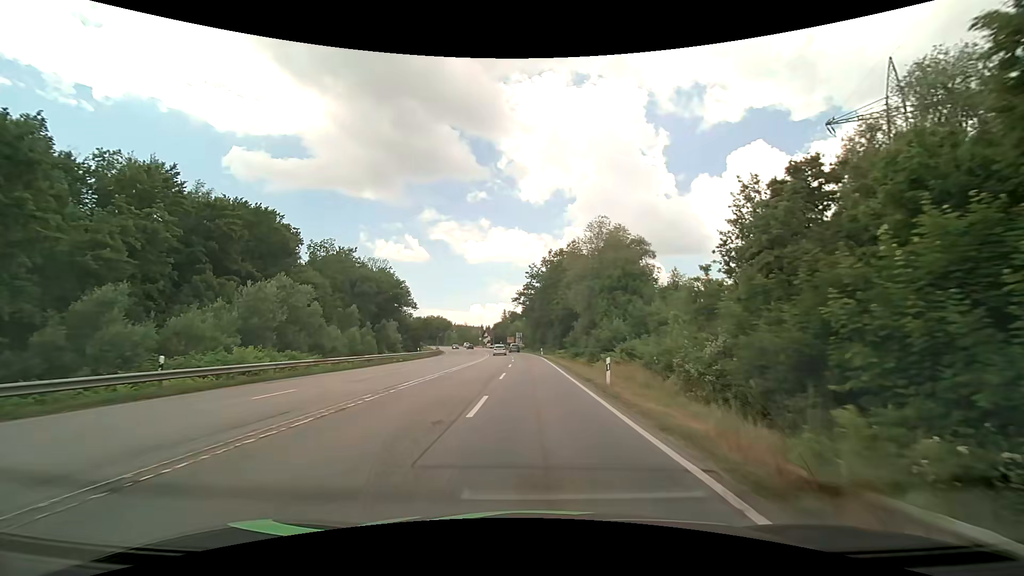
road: secondary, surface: asphalt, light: Day
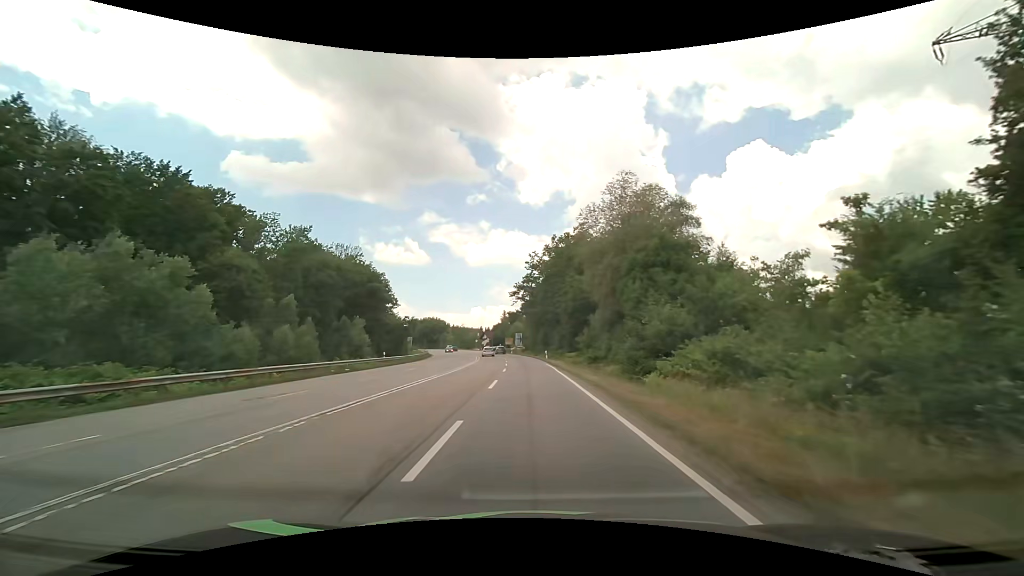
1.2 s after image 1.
(0.0, +15.7) m; 0°
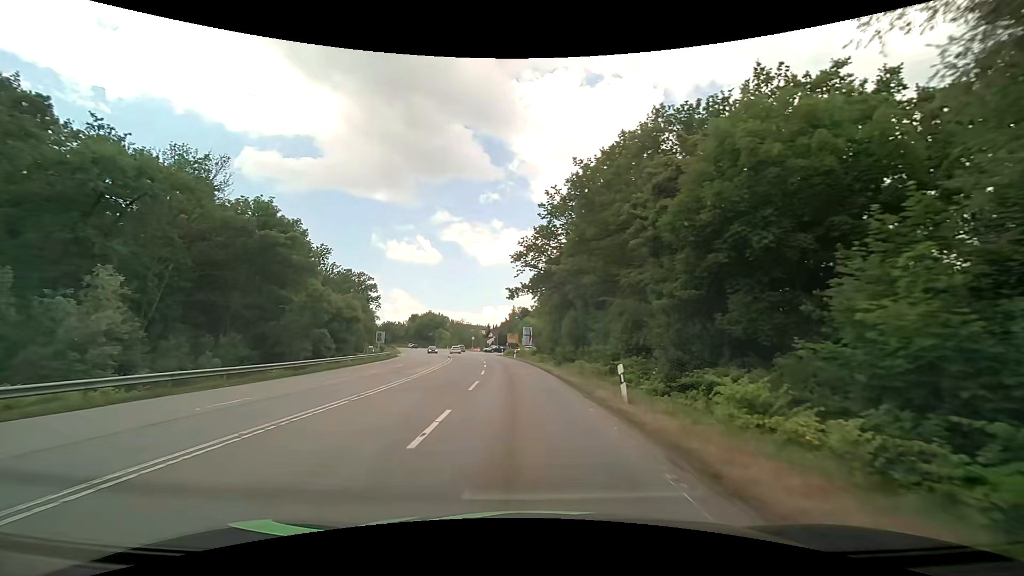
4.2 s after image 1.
(-0.5, +38.3) m; -1°
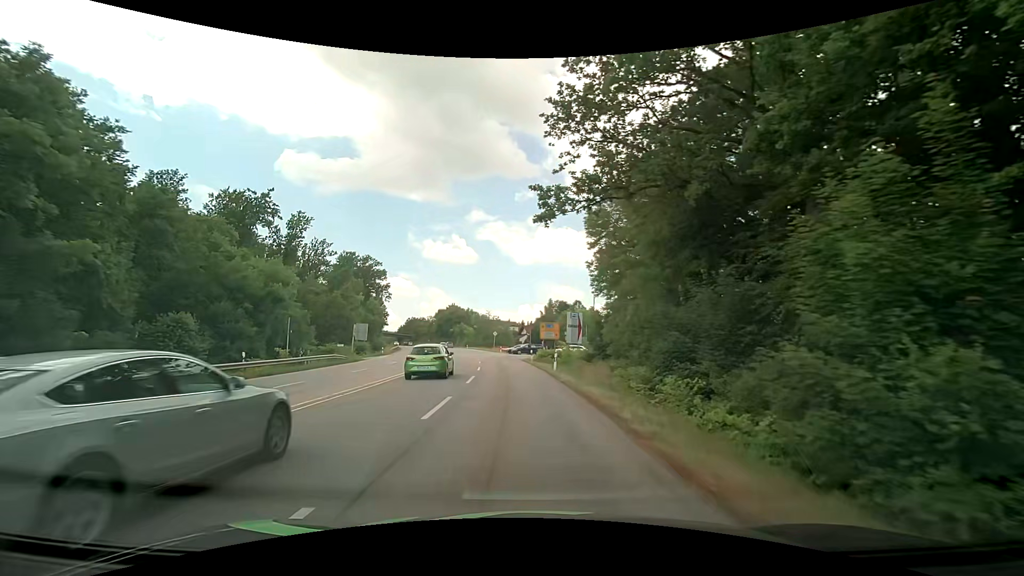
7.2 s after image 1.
(-1.2, +33.4) m; -4°
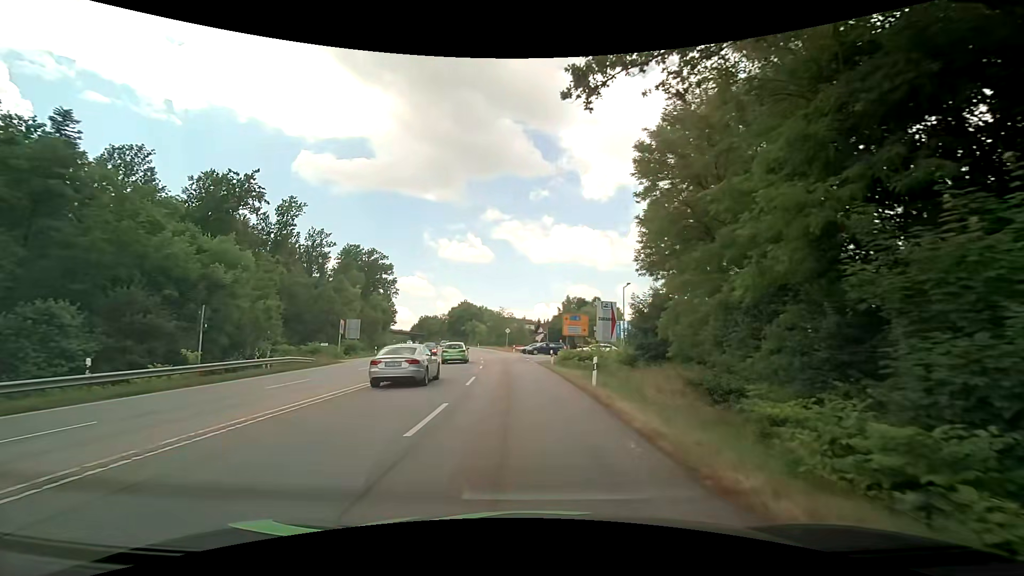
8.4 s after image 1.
(-0.2, +10.8) m; -1°
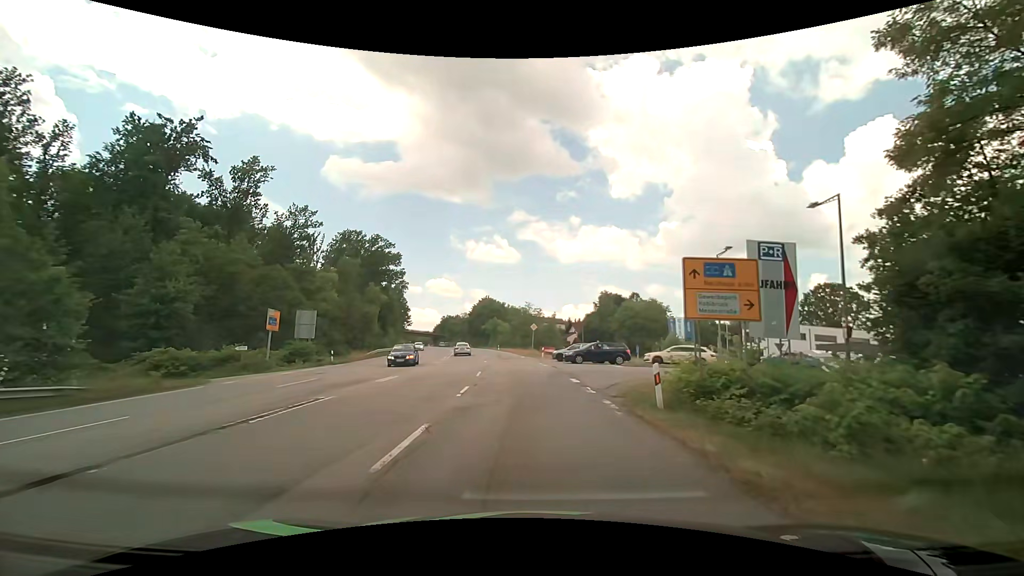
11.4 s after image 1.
(-0.8, +22.1) m; -3°
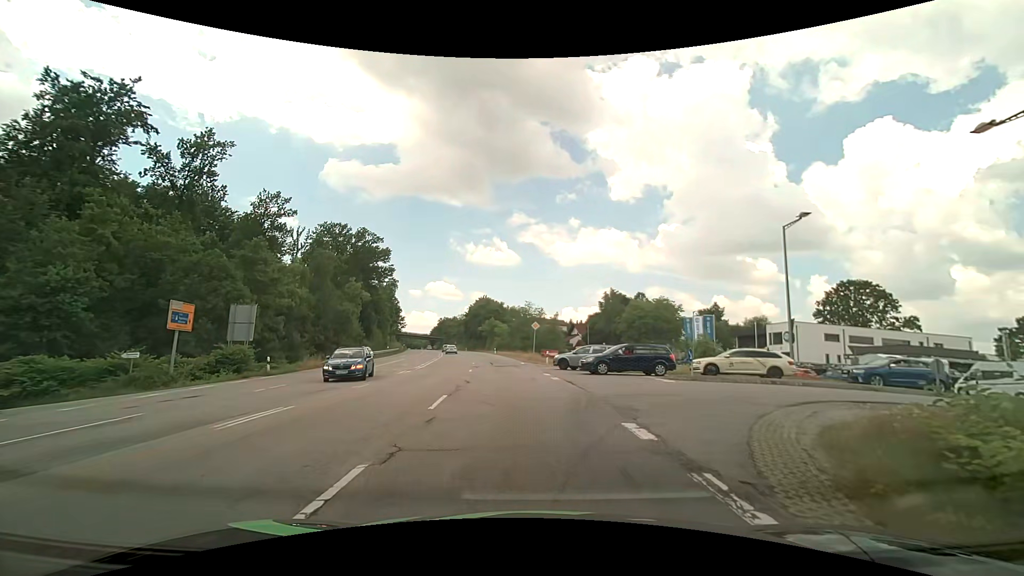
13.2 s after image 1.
(-0.1, +9.9) m; -1°
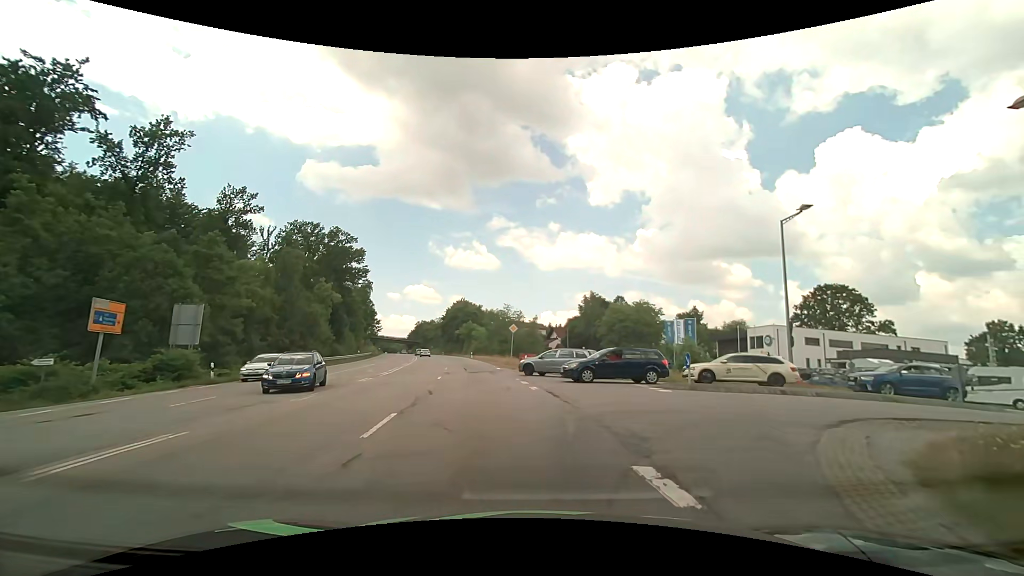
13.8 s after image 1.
(+0.1, +2.8) m; +2°
